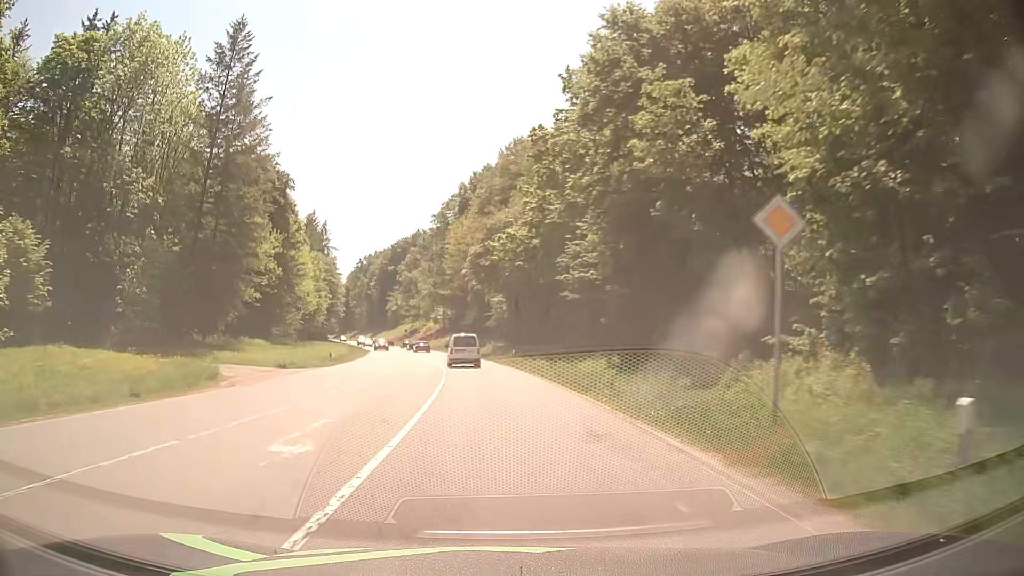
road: secondary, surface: asphalt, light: Day
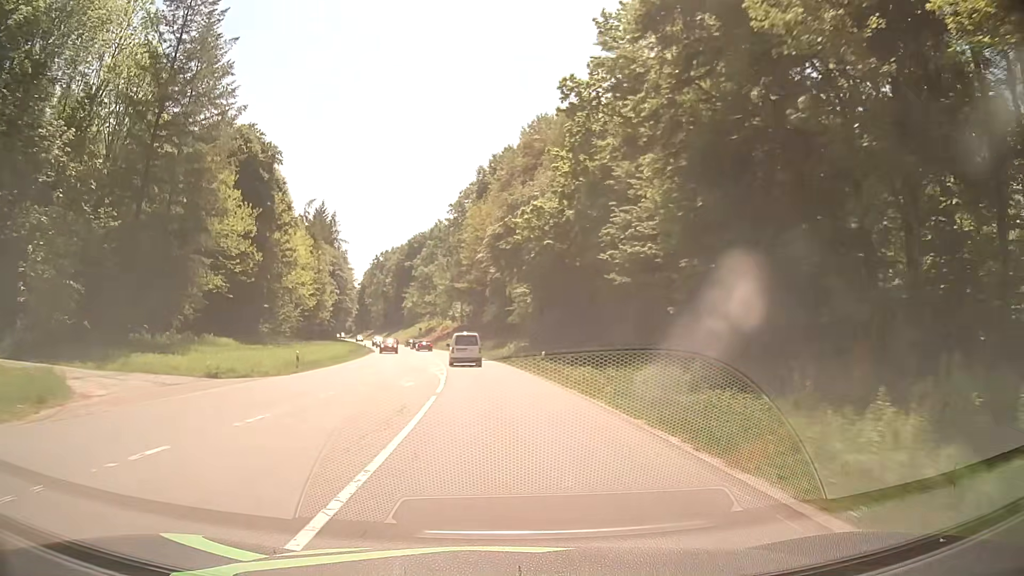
(-0.2, +11.3) m; -2°
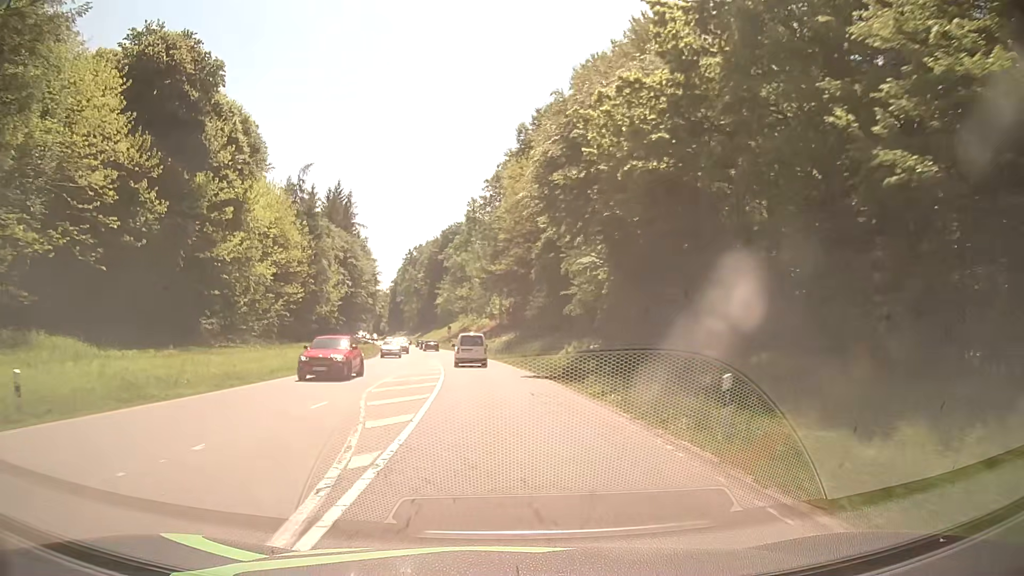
(-0.8, +22.8) m; -4°
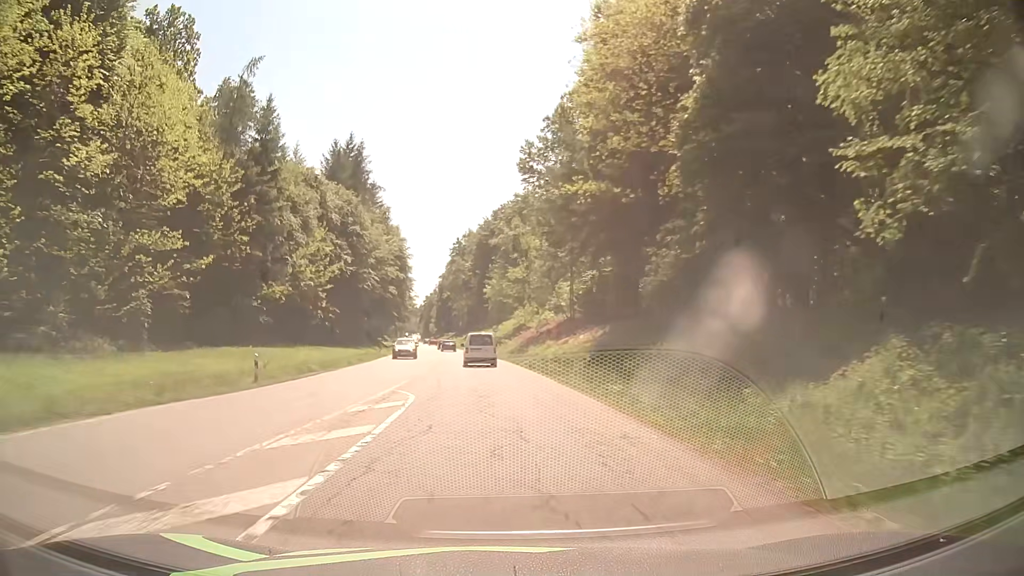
(-1.1, +34.4) m; -4°
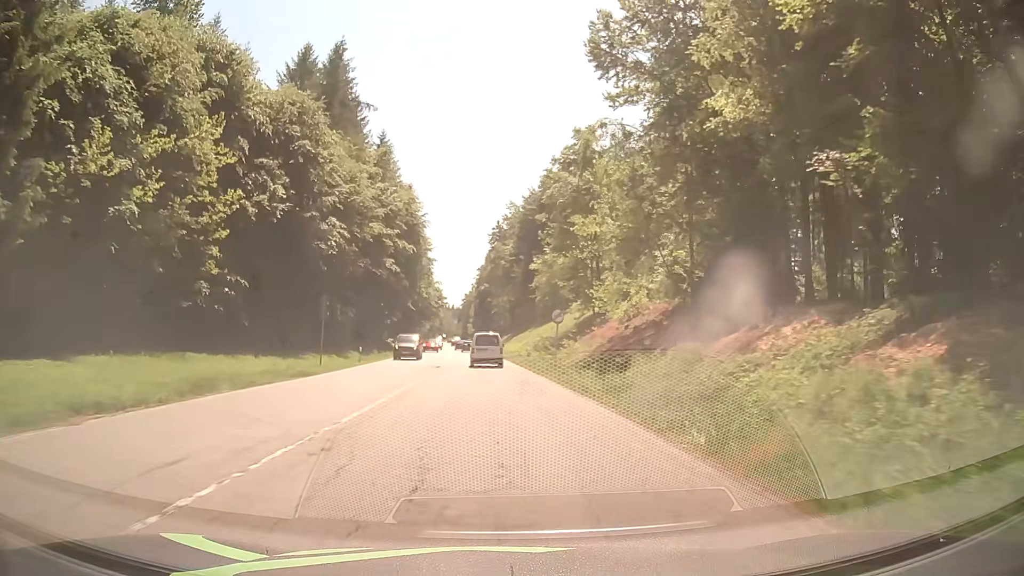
(-1.3, +34.5) m; -4°
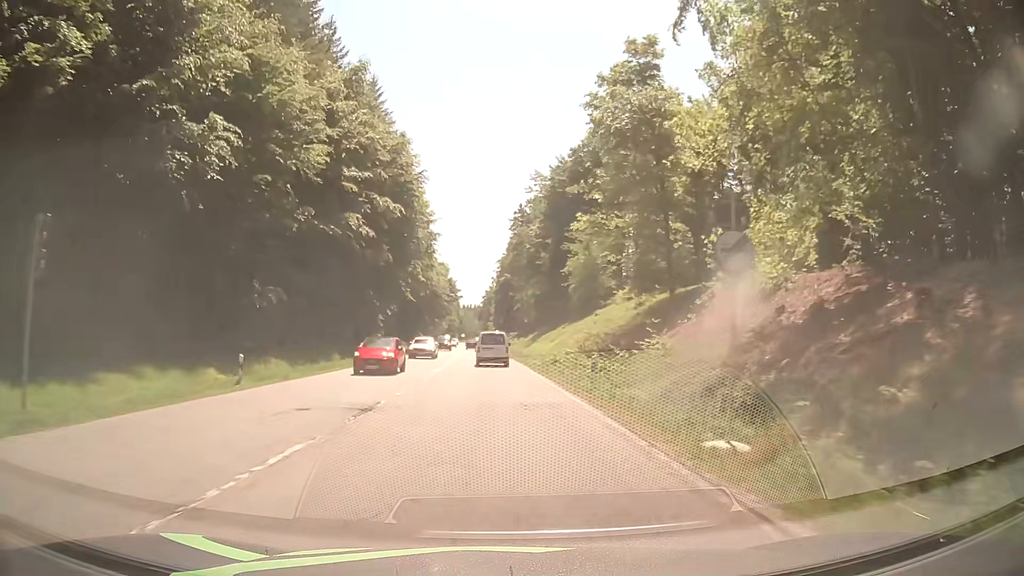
(-0.5, +23.0) m; -3°
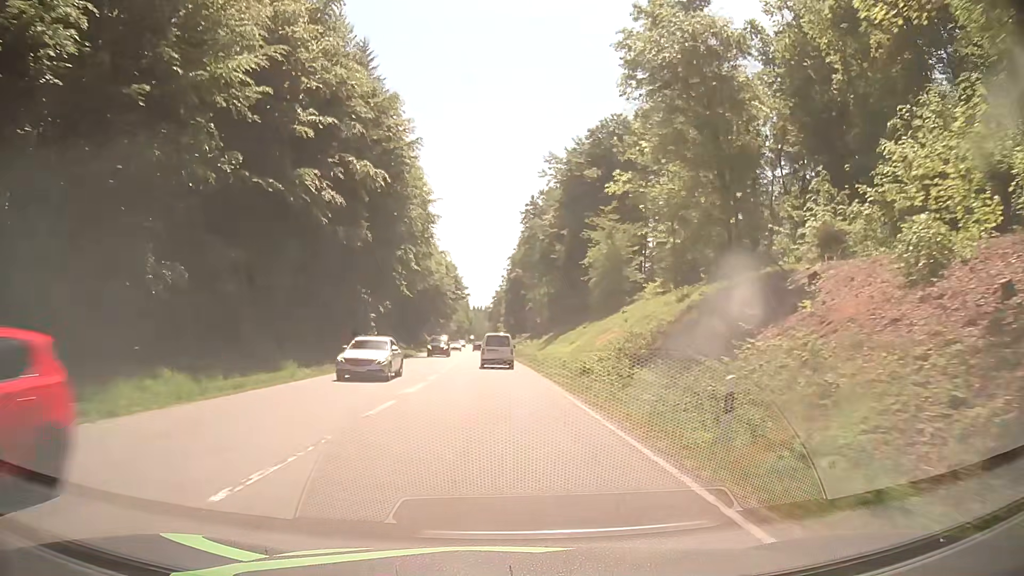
(-0.1, +11.5) m; -1°
